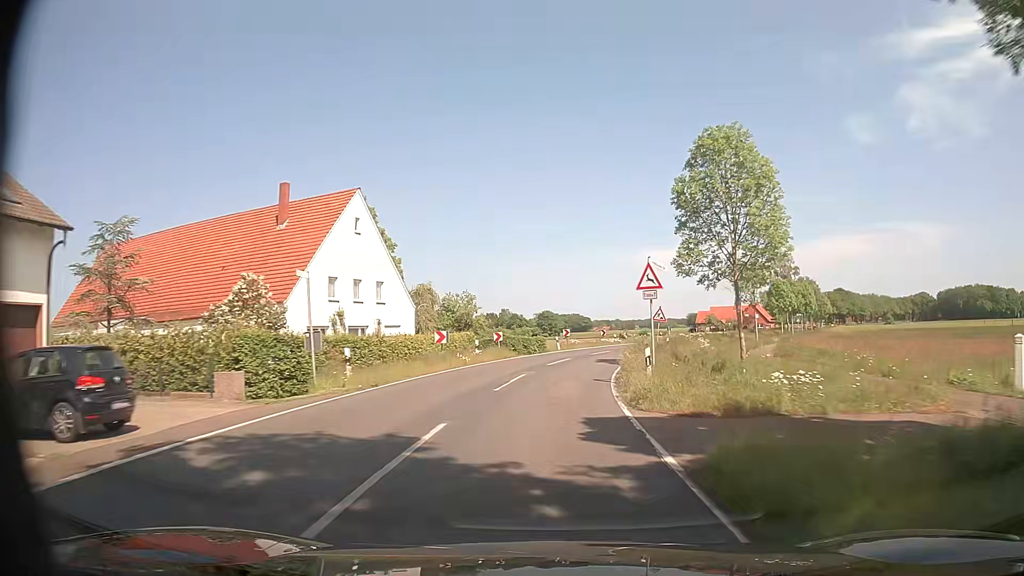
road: secondary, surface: asphalt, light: Day
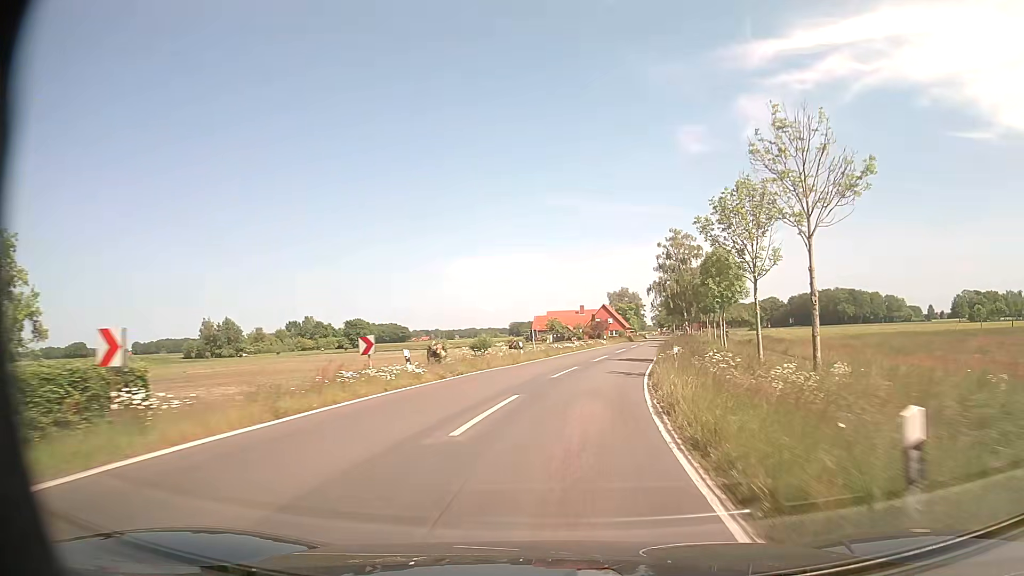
(+4.0, +42.7) m; +14°
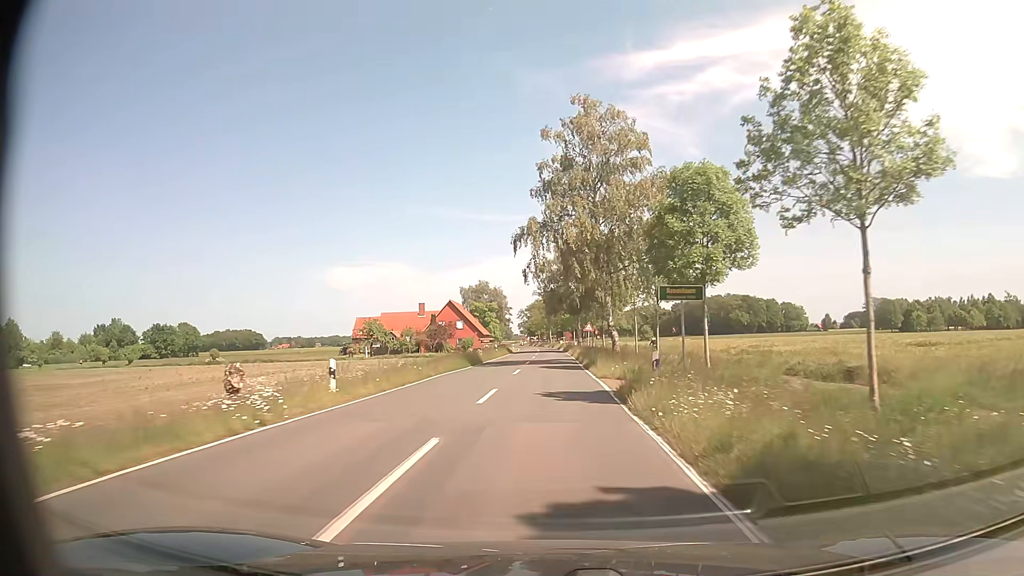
(+8.0, +52.9) m; +12°
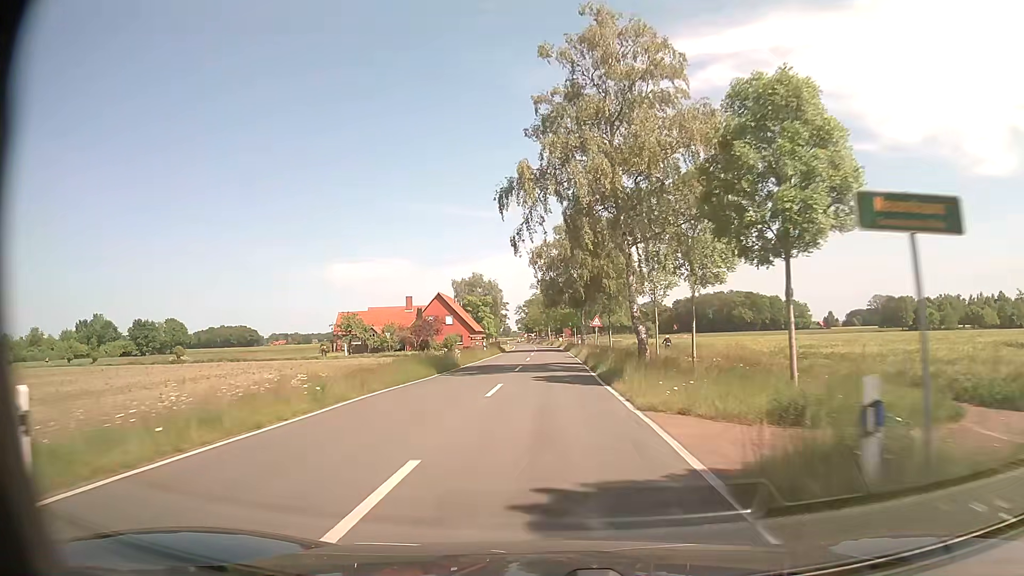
(0.0, +10.7) m; 0°
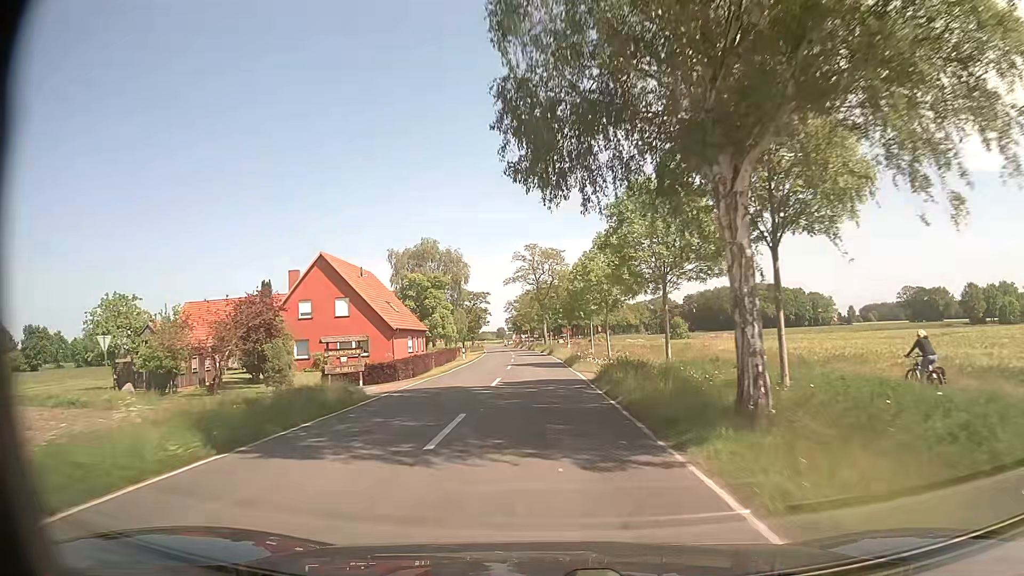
(0.0, +53.7) m; 0°
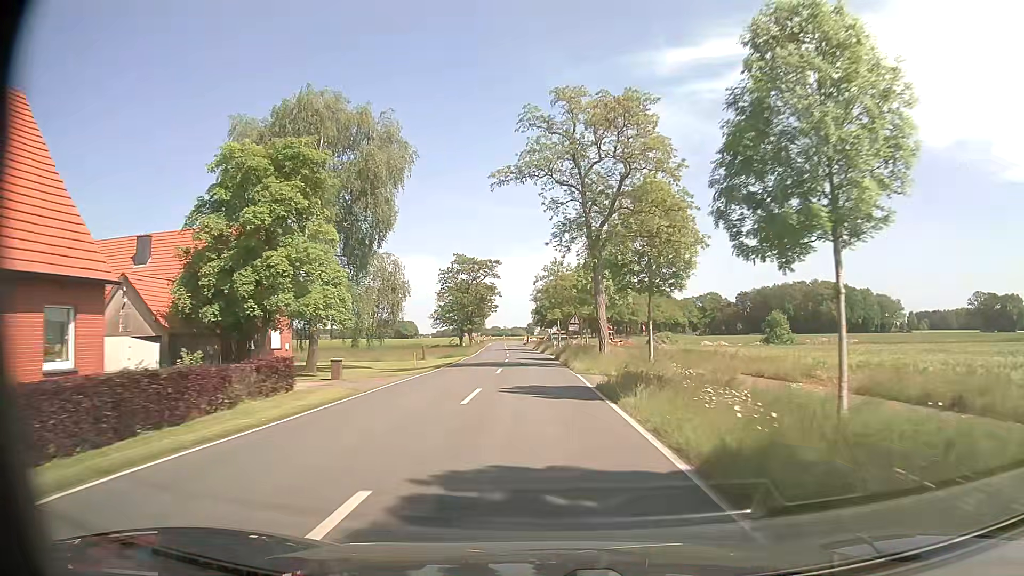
(-1.1, +53.7) m; -2°
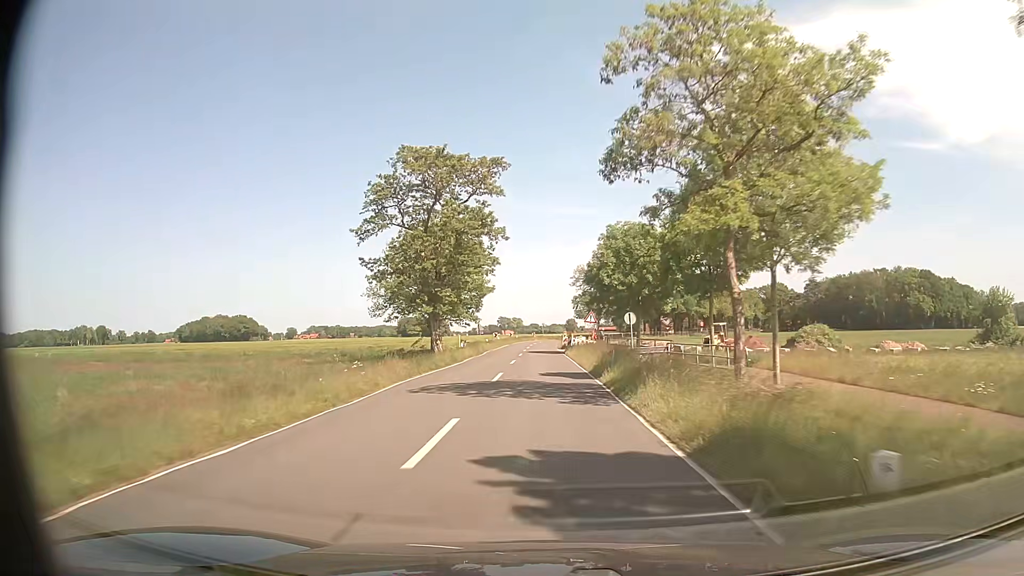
(-2.1, +53.8) m; -4°
